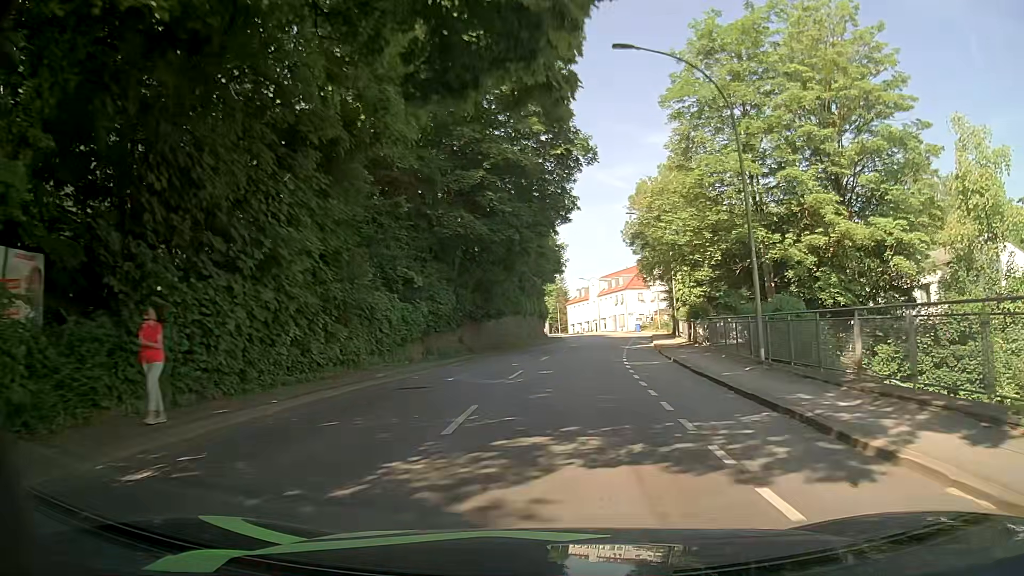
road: tertiary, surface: asphalt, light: Day
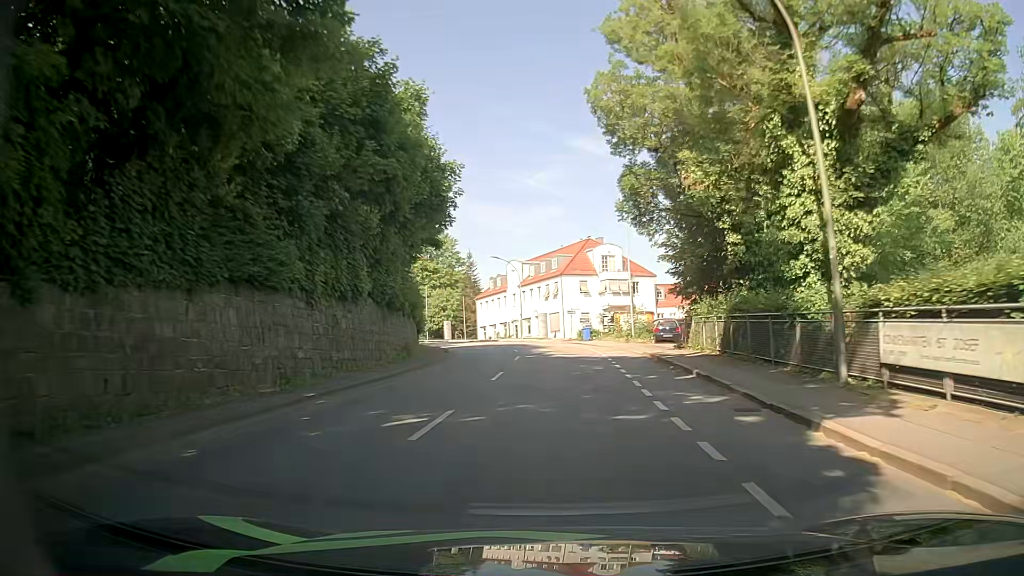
(+2.0, +36.1) m; +6°
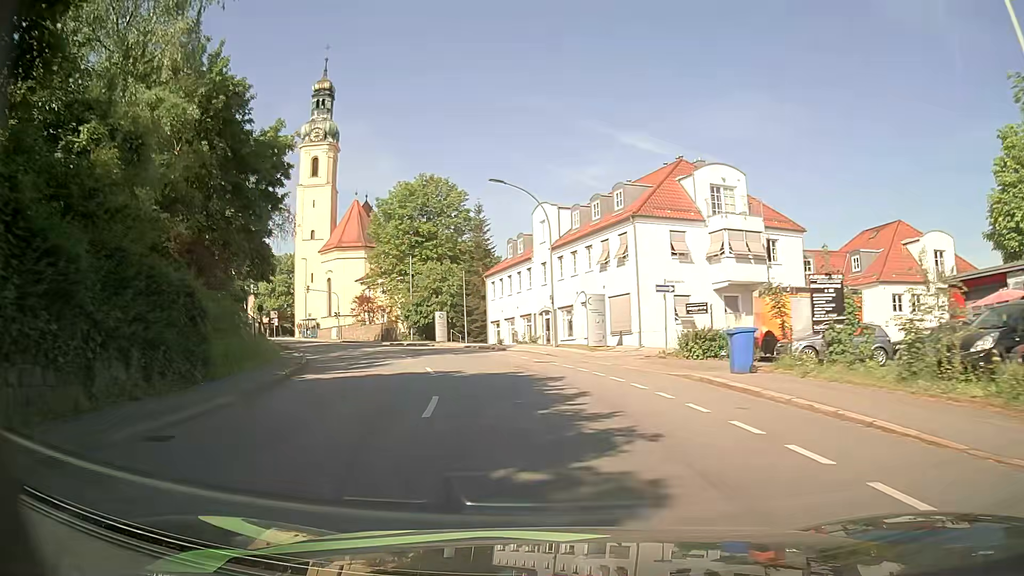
(+0.3, +36.2) m; -3°
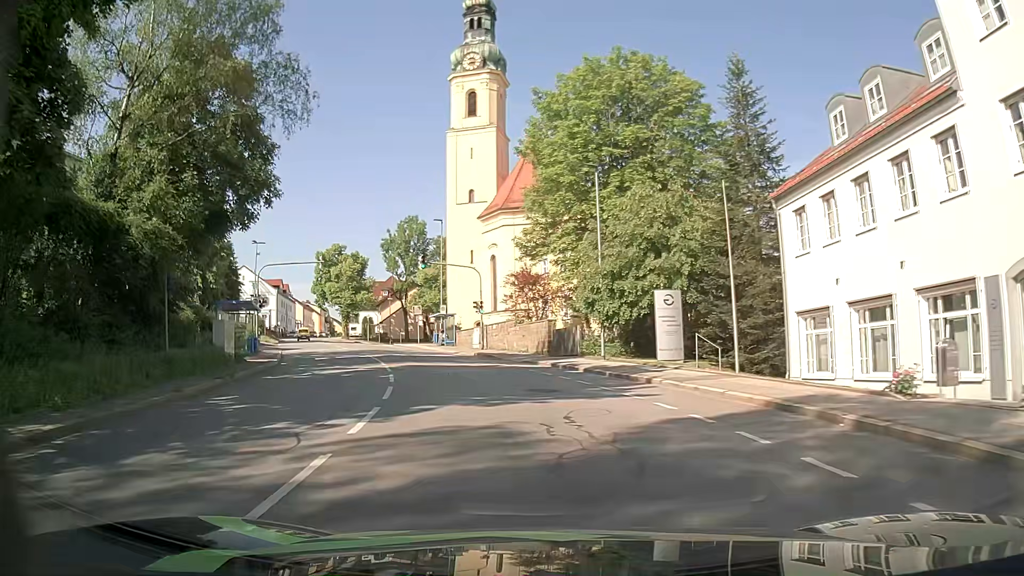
(-5.5, +33.7) m; -19°
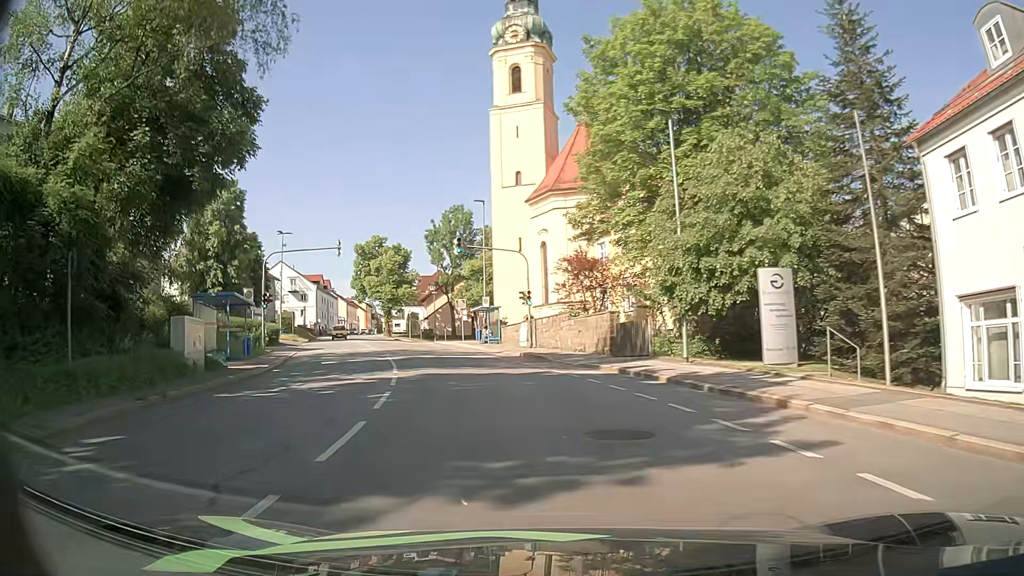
(-0.2, +6.7) m; -5°
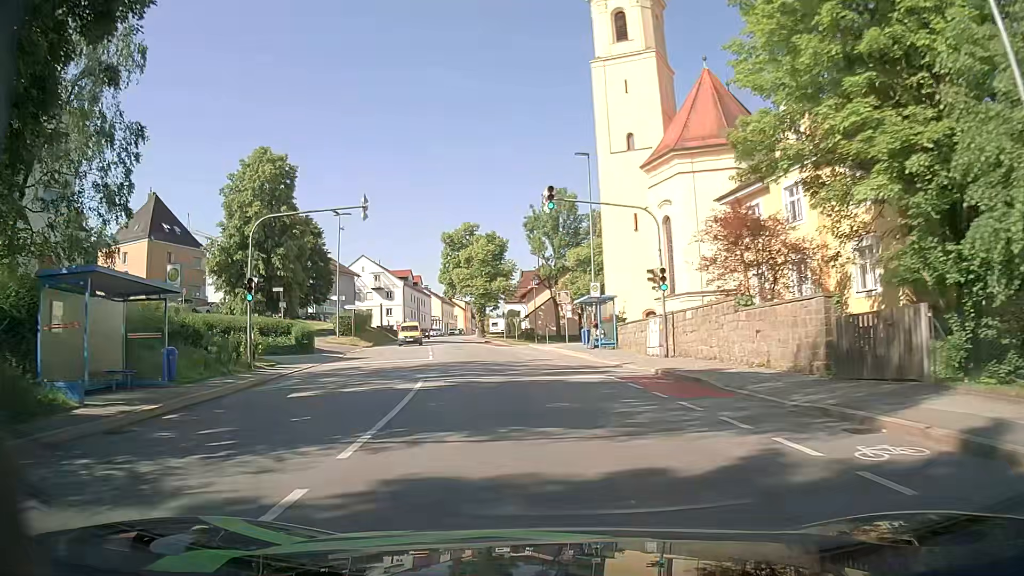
(-0.9, +13.3) m; -8°
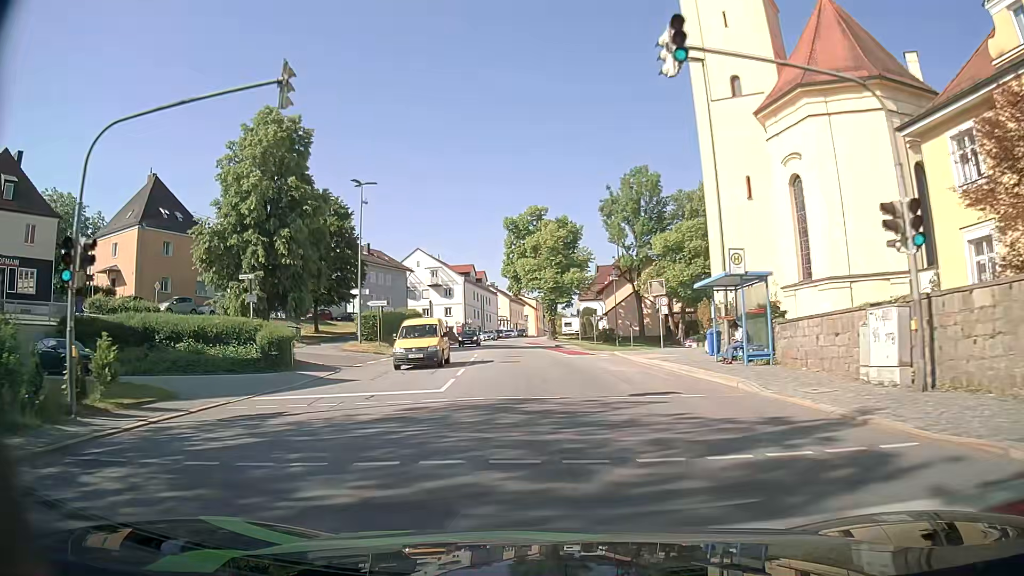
(-0.8, +13.3) m; -6°
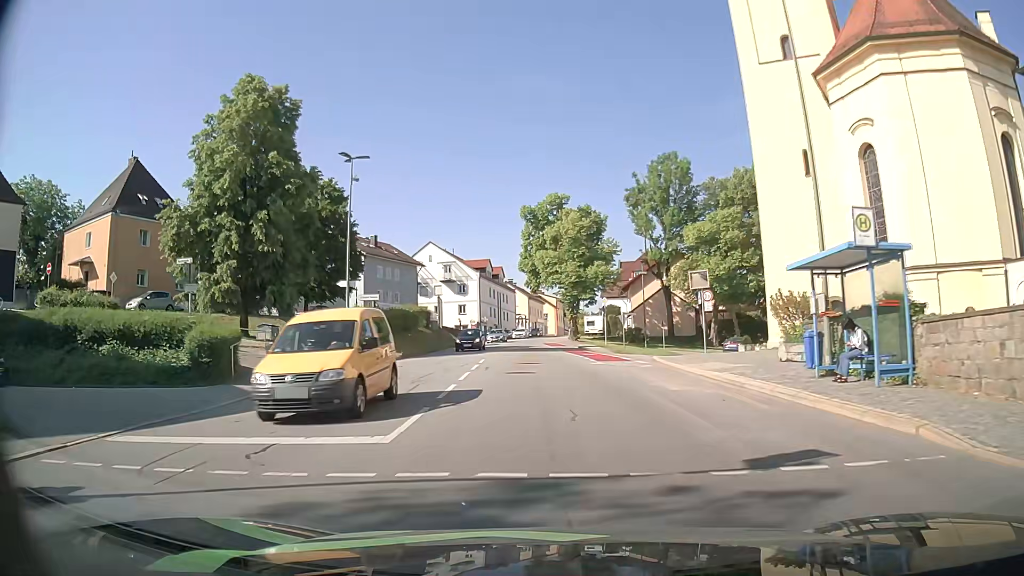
(-0.2, +6.6) m; -2°
(0, +10) (-1, +20) (-1, +30) (-2, +40) (-2, +50) (-2, +60) (-2, +70) (-2, +80) (-2, +90) (-1, +100) m
